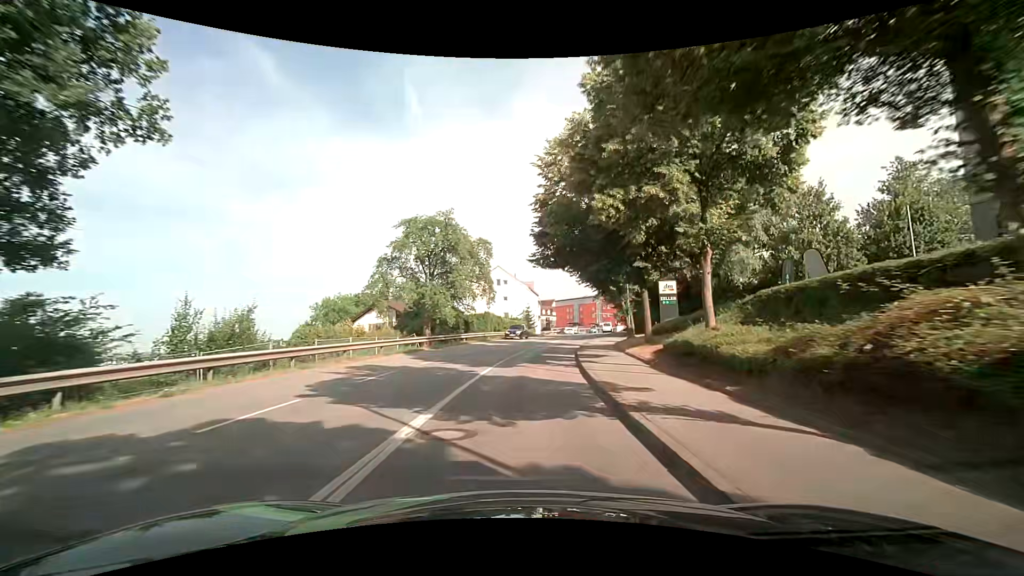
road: tertiary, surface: asphalt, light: Day
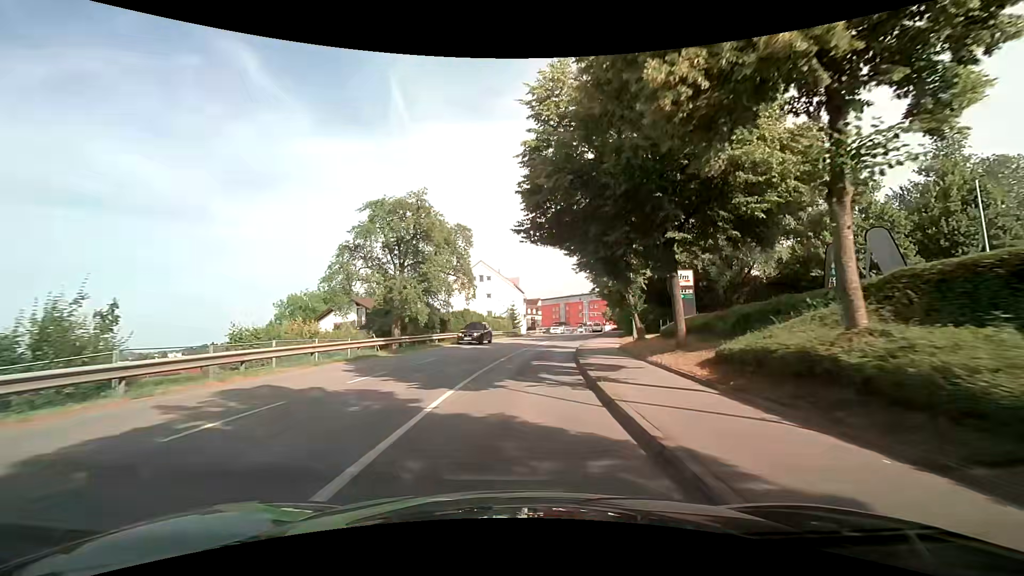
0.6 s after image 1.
(+0.2, +6.5) m; +2°
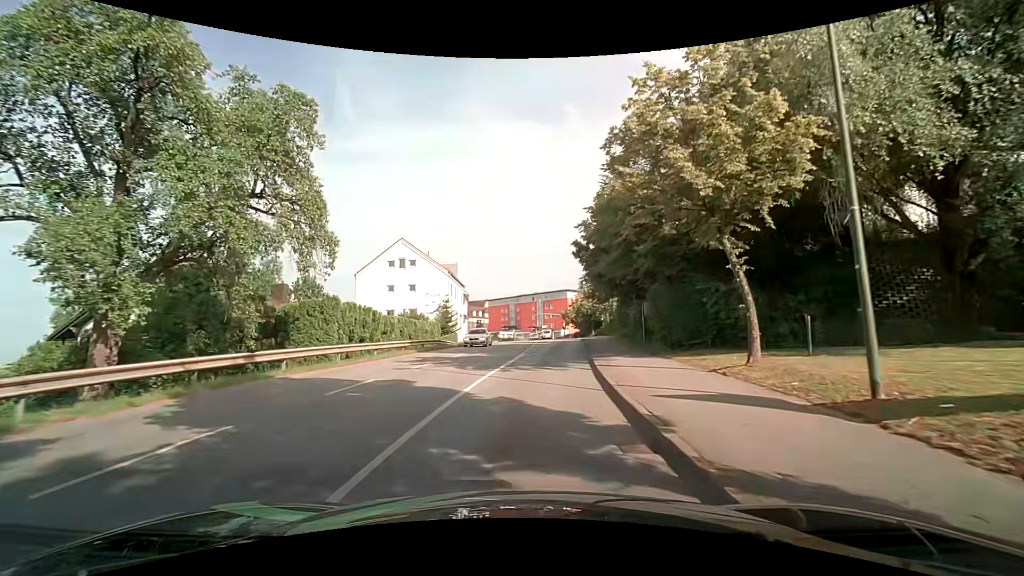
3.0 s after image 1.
(+1.6, +25.4) m; +6°
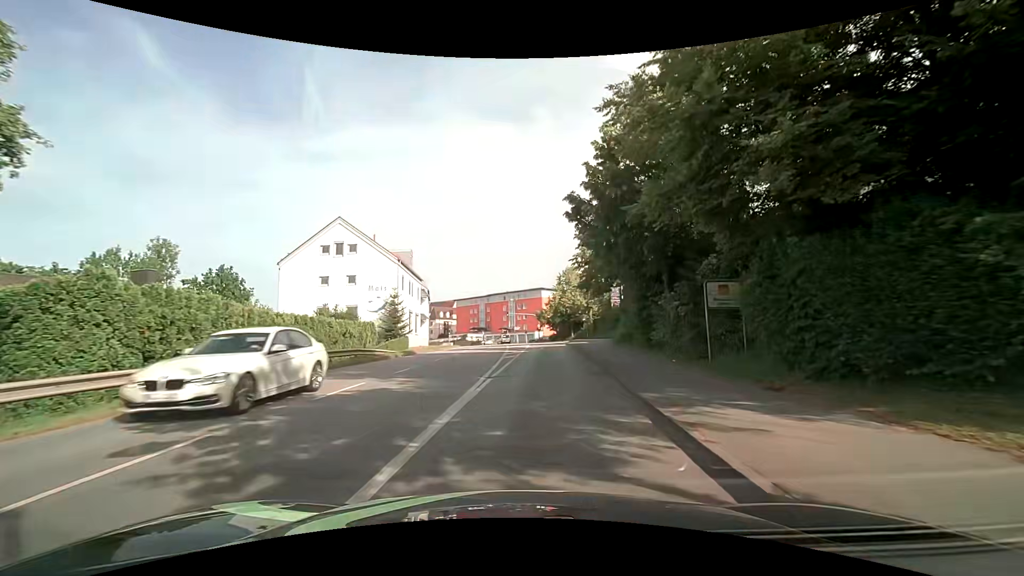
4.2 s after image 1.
(+0.4, +12.3) m; +3°
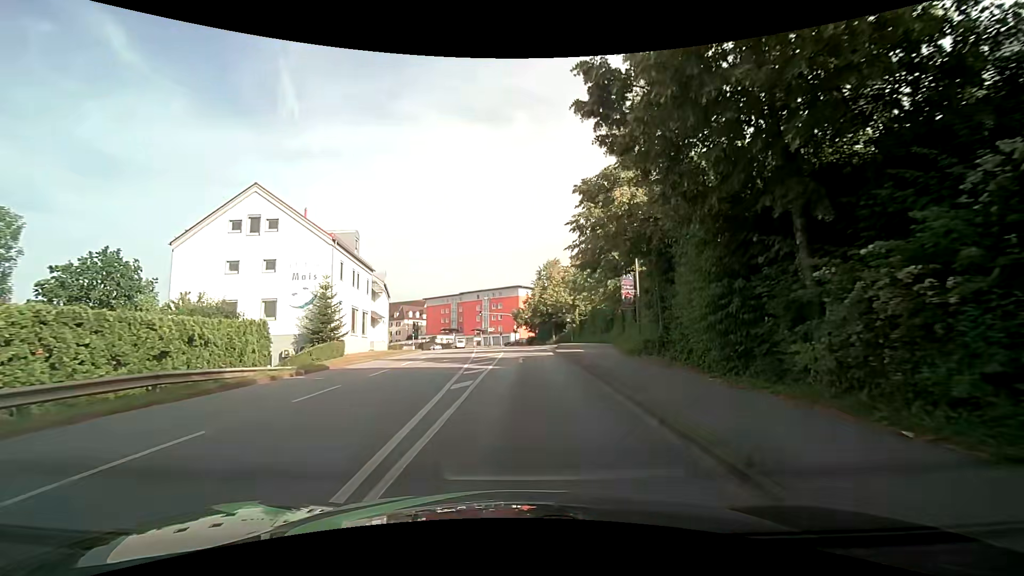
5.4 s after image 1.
(+0.4, +11.1) m; +4°
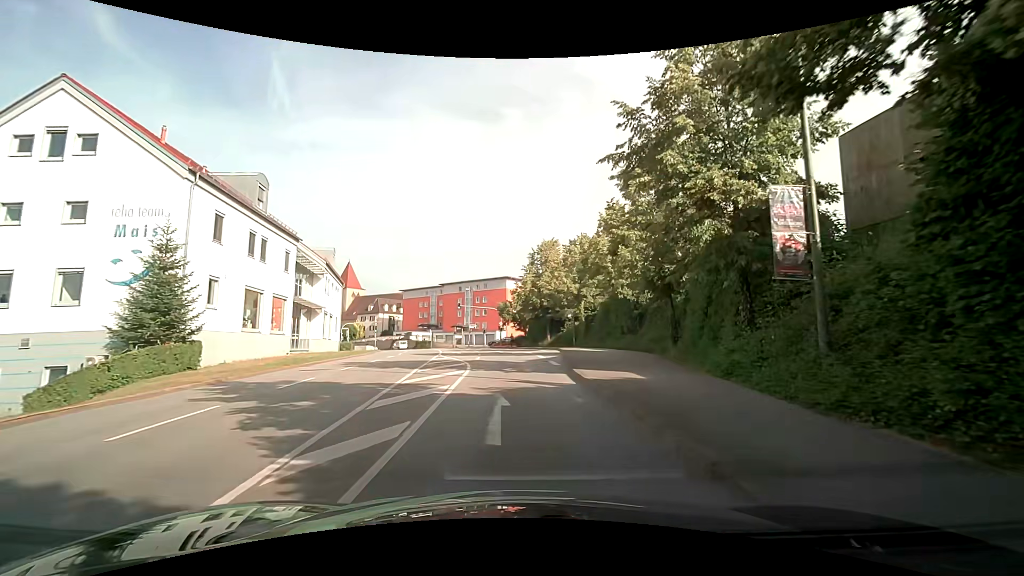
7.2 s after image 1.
(+0.1, +15.3) m; +1°
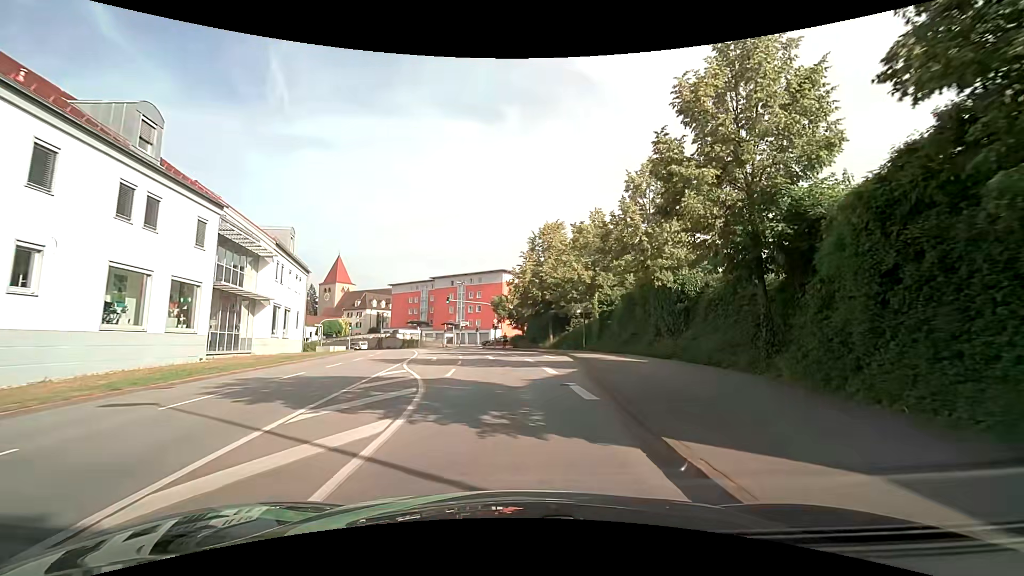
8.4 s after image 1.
(0.0, +9.2) m; 0°
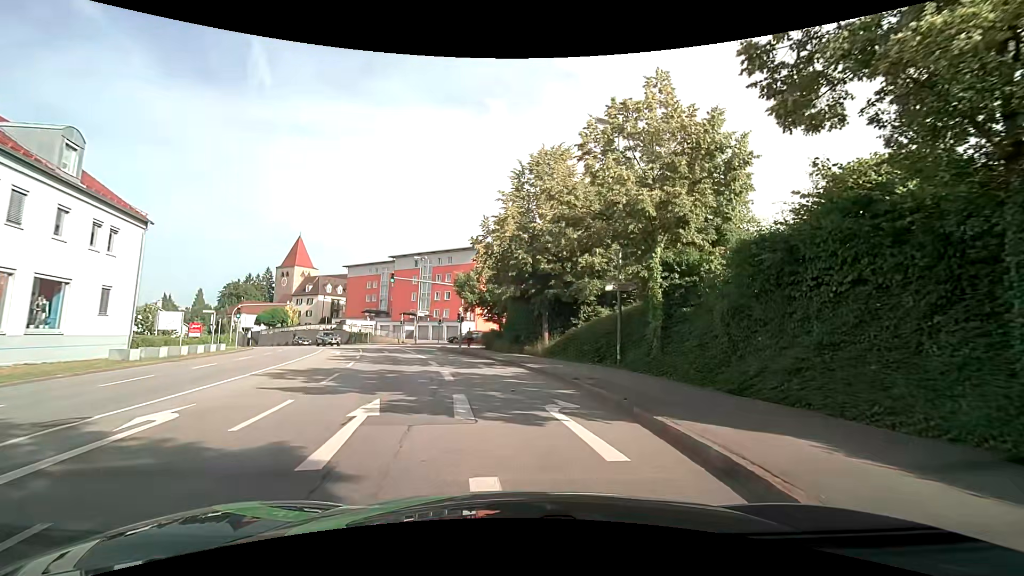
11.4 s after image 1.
(+0.8, +19.8) m; +3°
(0, +10) (-1, +20) (-3, +30) (-7, +39) (-8, +49) (-3, +57) (+4, +64) (+12, +70) (+20, +76) (+29, +81) m
